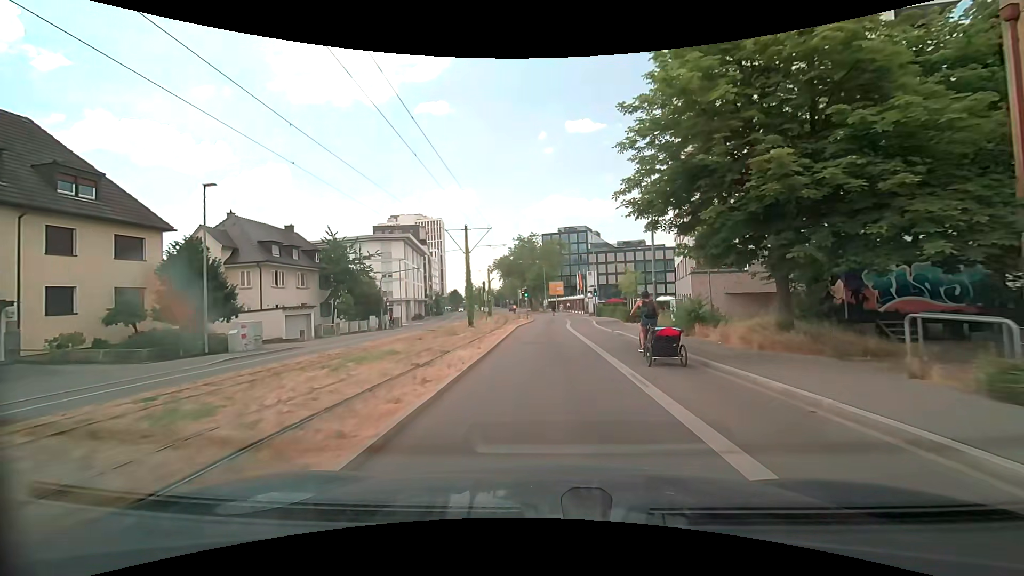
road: secondary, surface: asphalt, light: Day
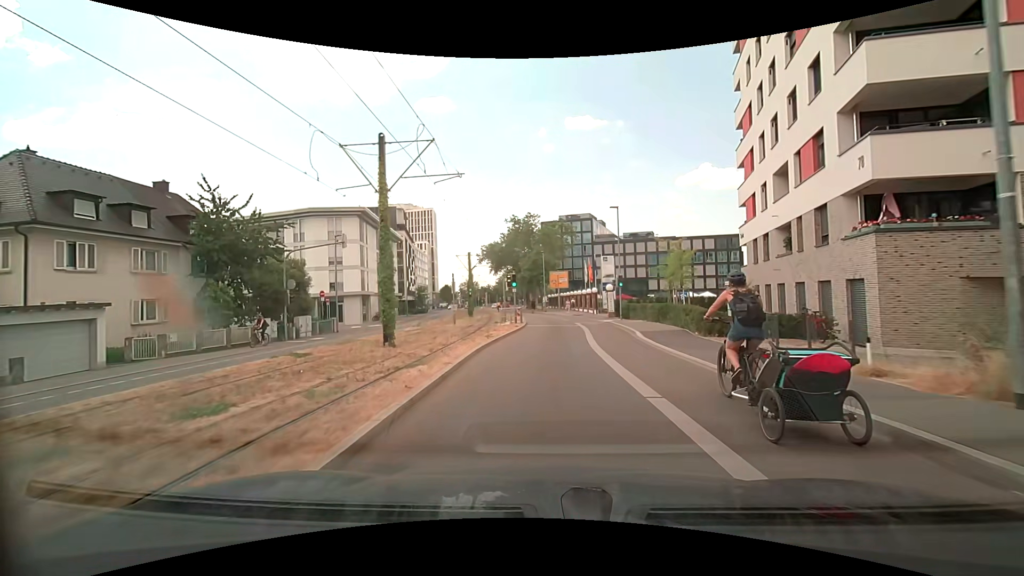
(0.0, +18.3) m; 0°
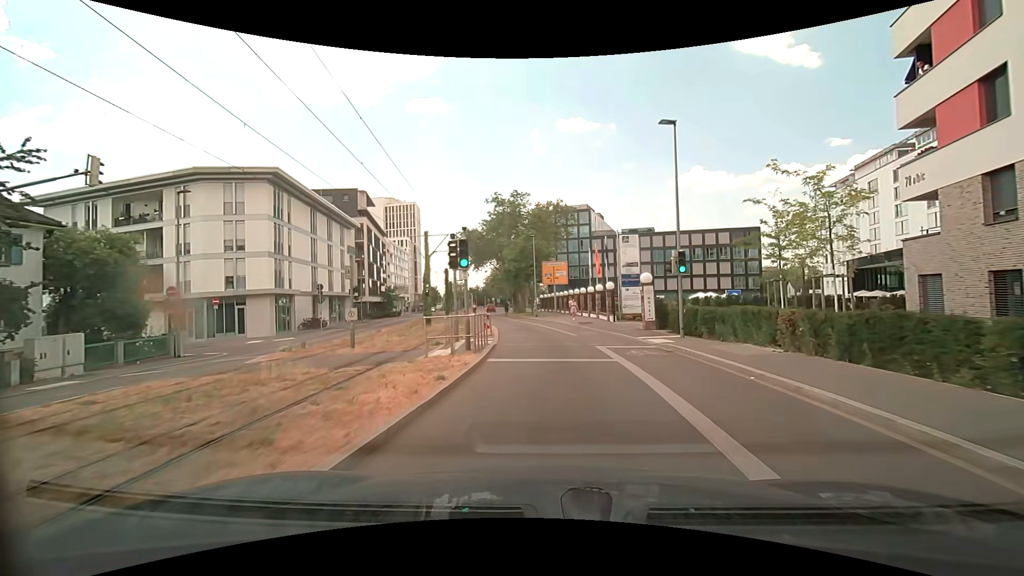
(+0.2, +17.2) m; +1°
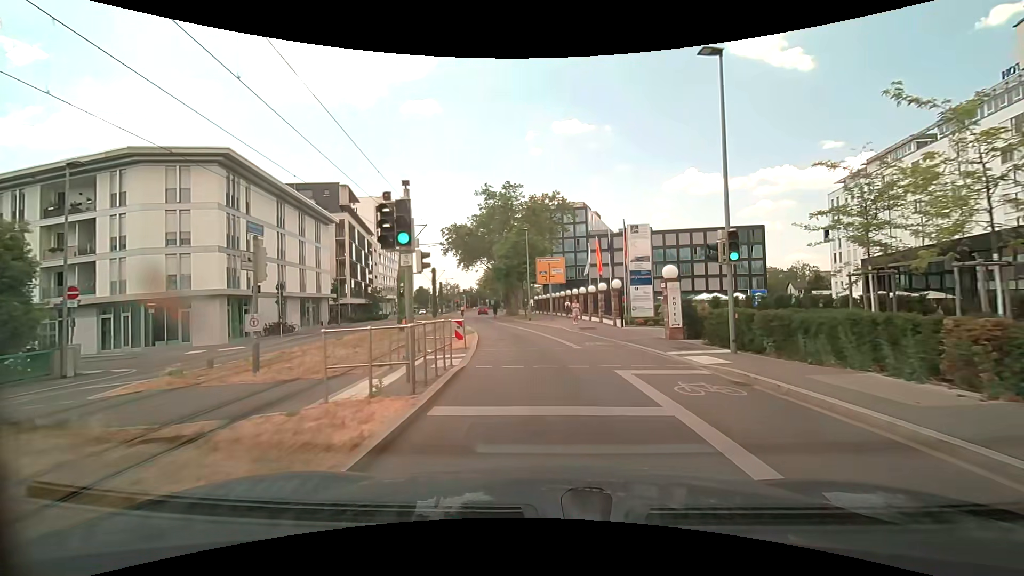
(0.0, +5.4) m; +1°
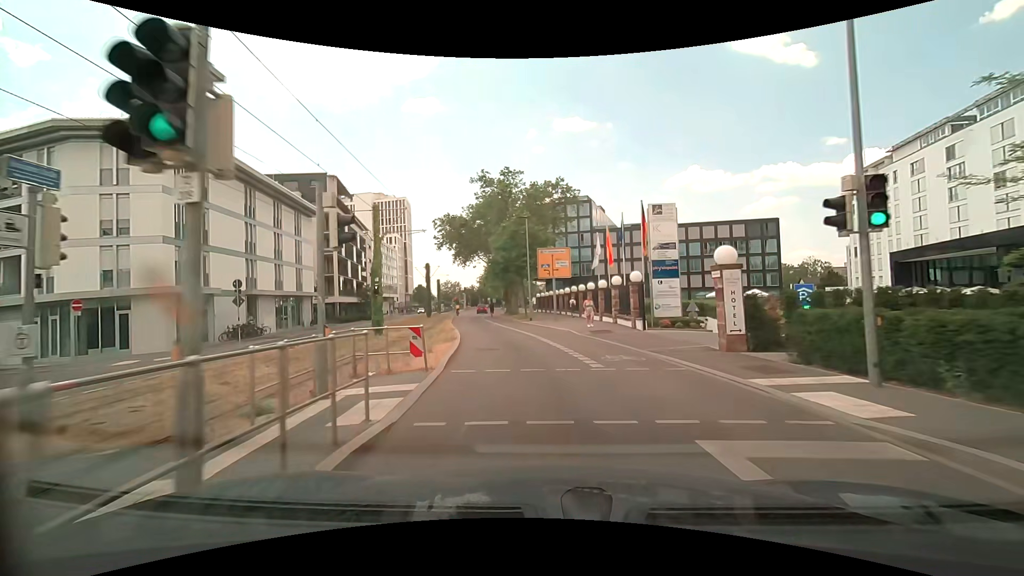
(0.0, +5.3) m; 0°
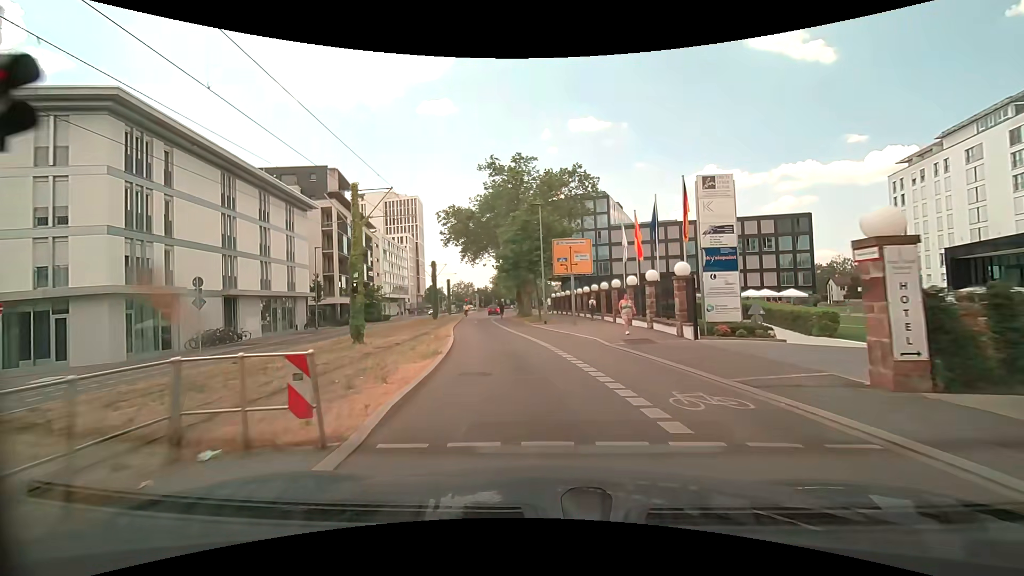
(-0.1, +5.2) m; -2°
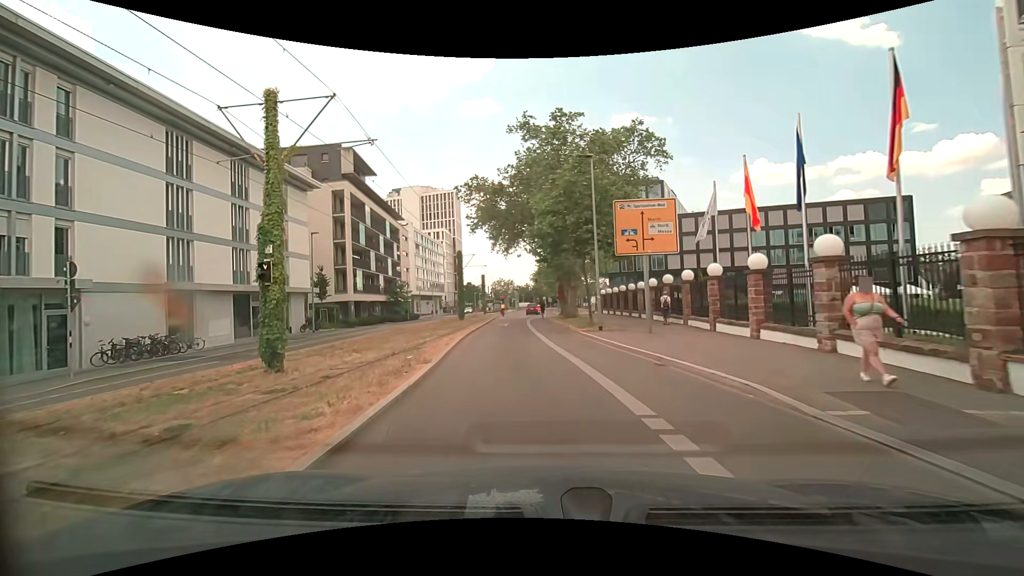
(-0.4, +10.4) m; -5°
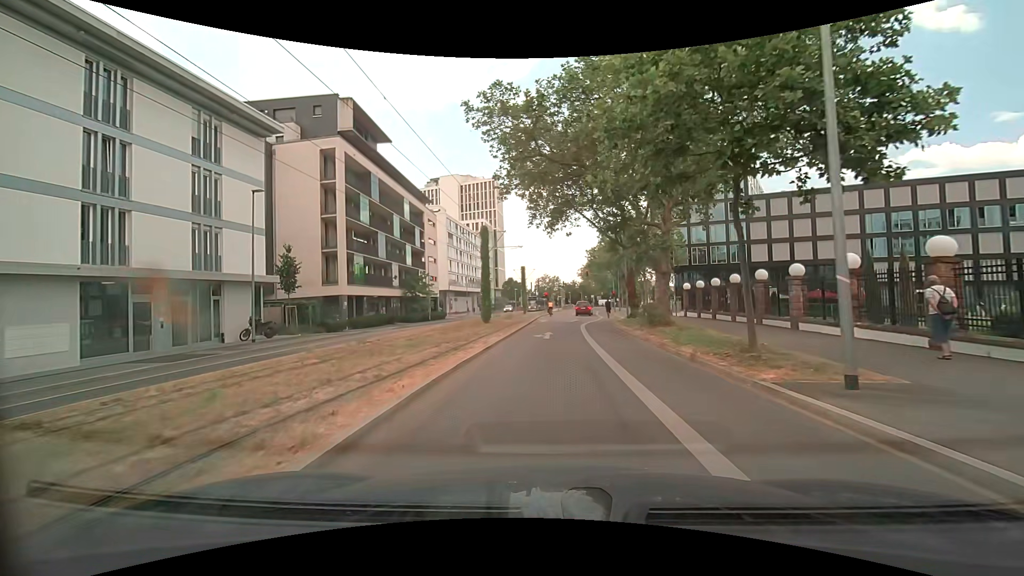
(-1.0, +15.3) m; -5°
(0, +10) (0, +20) (+1, +30) (+2, +40) (+3, +50) (+4, +60) (+5, +70) (+6, +80) (+6, +90) (+7, +100) m
